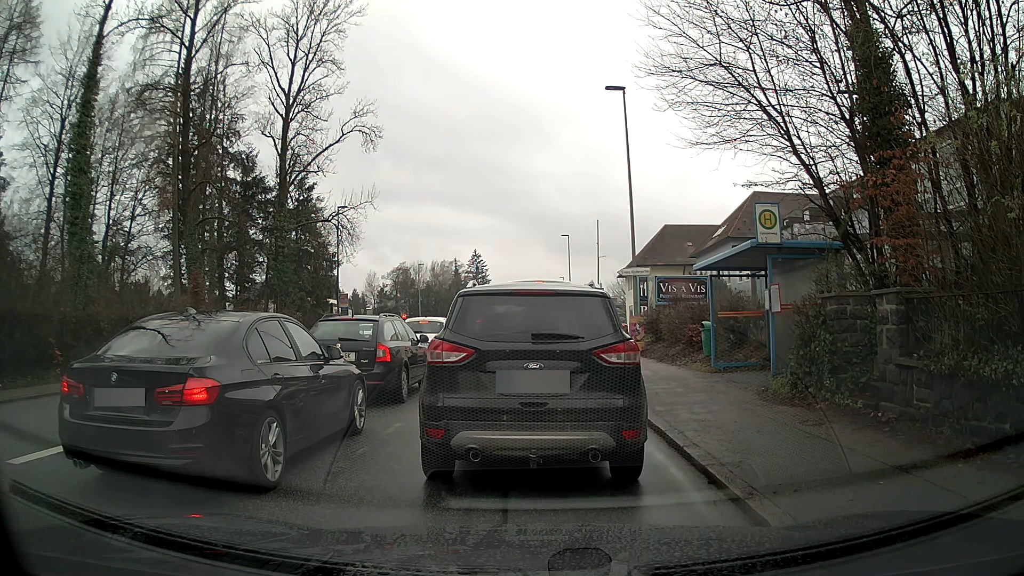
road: tertiary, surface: asphalt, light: Day
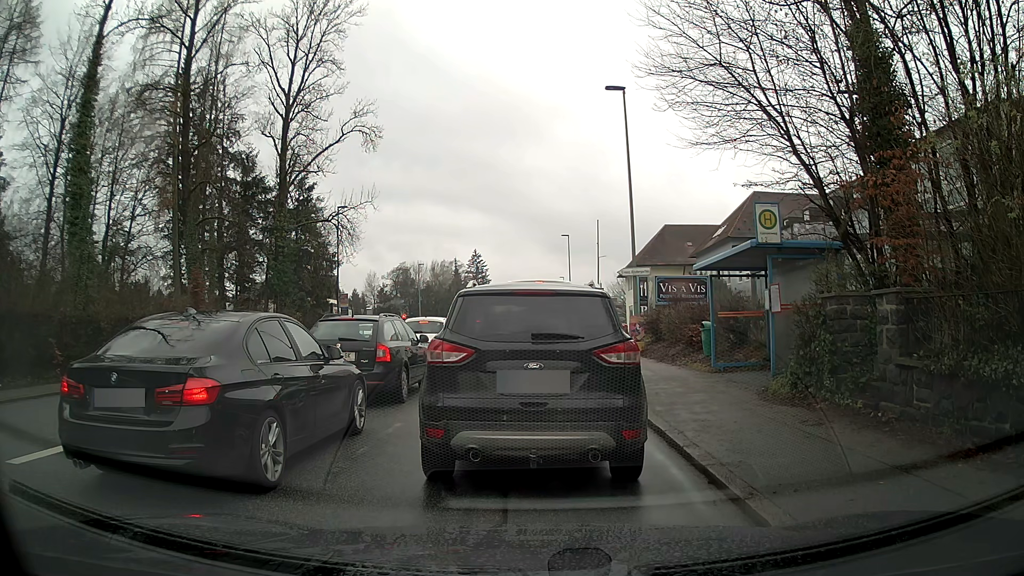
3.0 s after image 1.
(0.0, 0.0) m; 0°
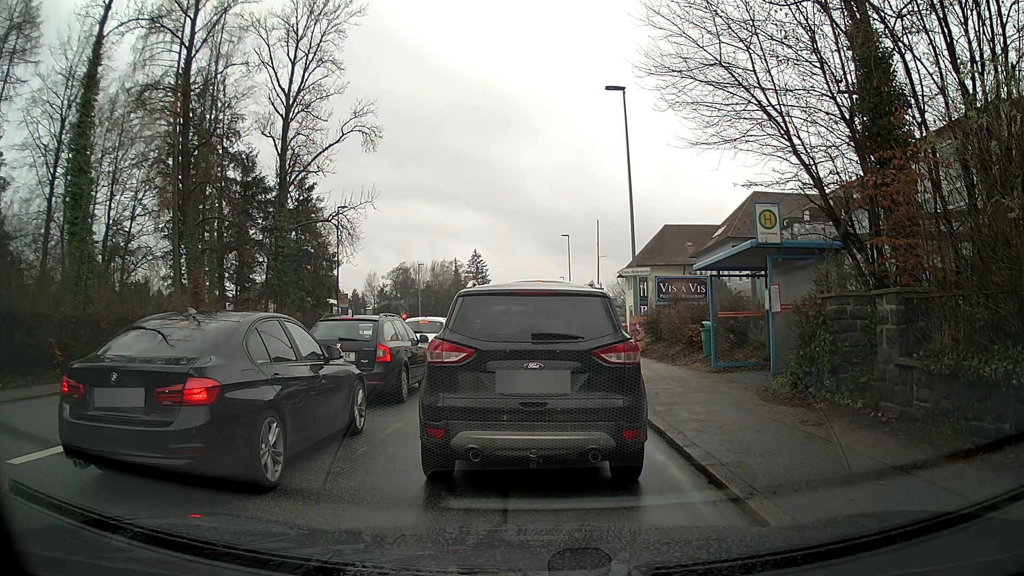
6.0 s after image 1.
(0.0, 0.0) m; 0°
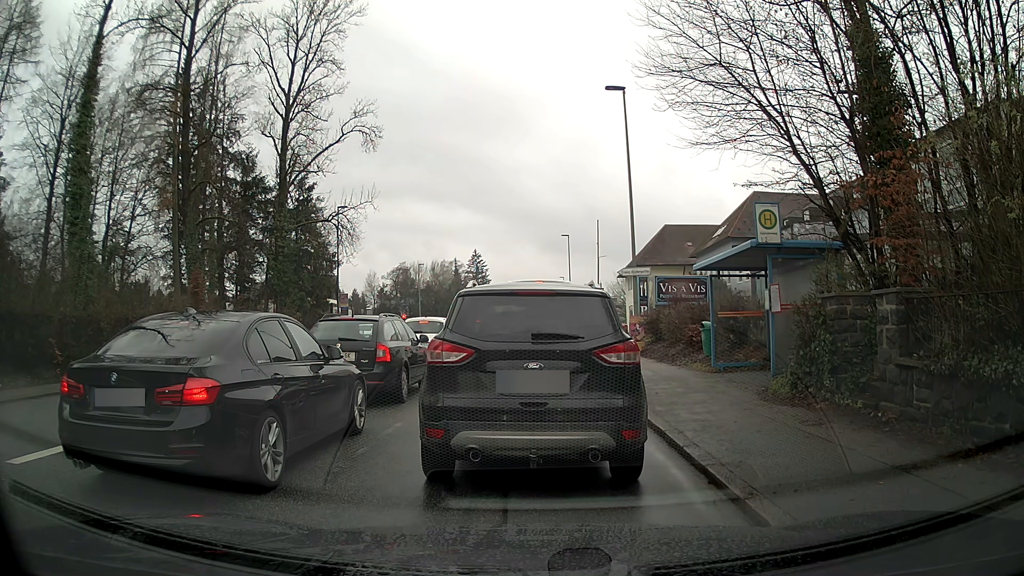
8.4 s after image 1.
(0.0, 0.0) m; 0°
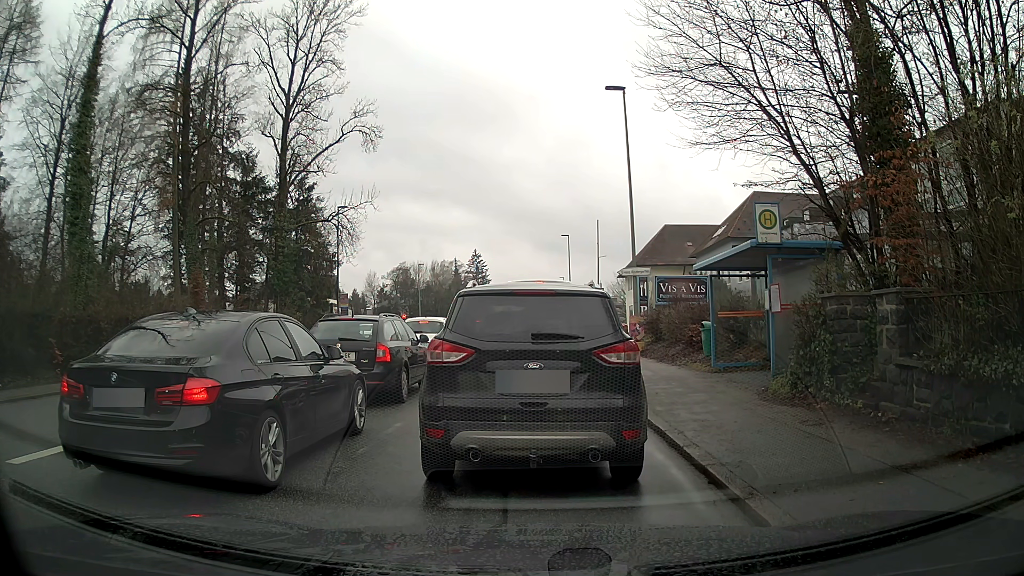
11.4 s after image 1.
(0.0, 0.0) m; 0°
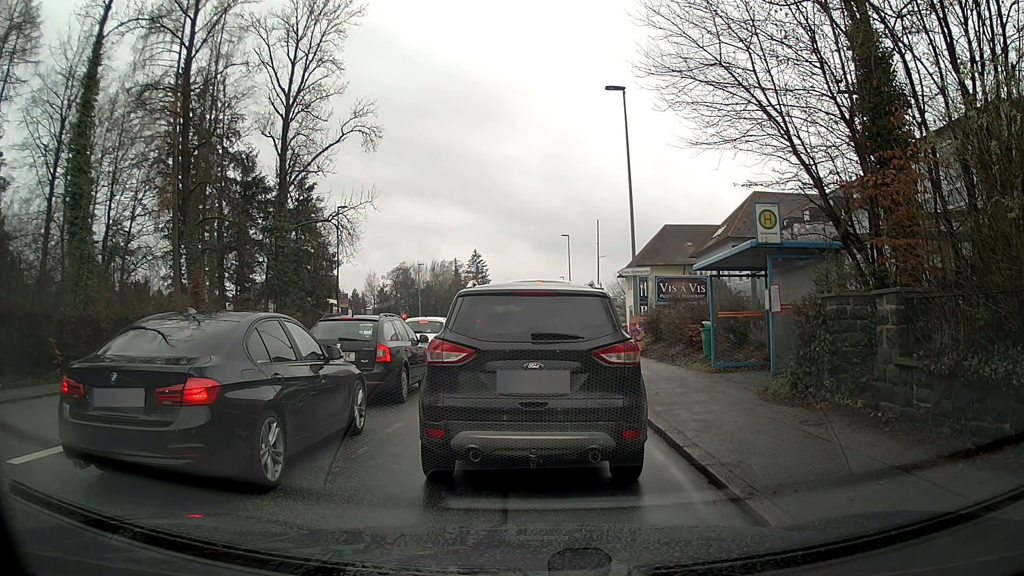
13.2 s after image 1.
(0.0, 0.0) m; 0°
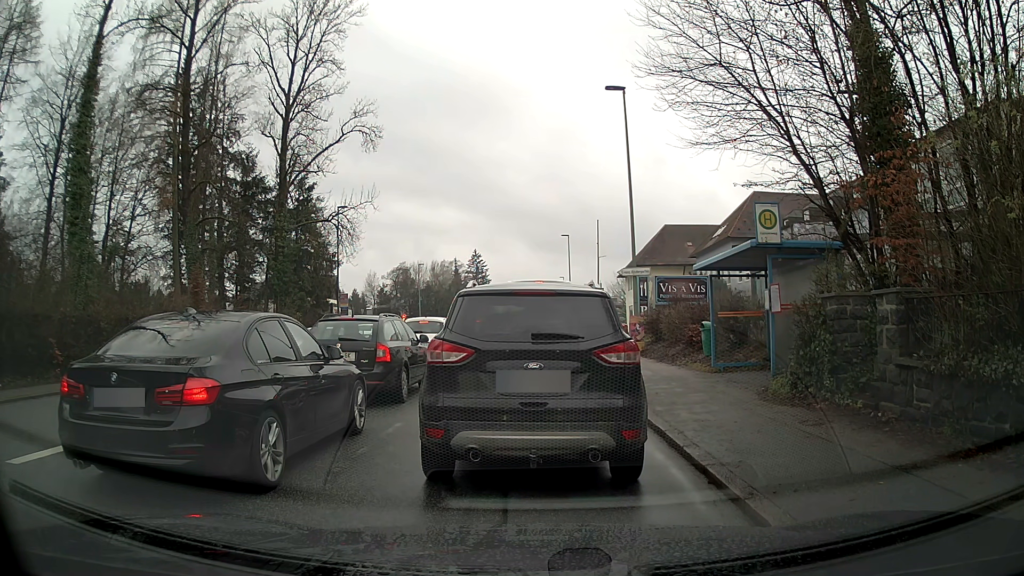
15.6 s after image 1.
(0.0, 0.0) m; 0°
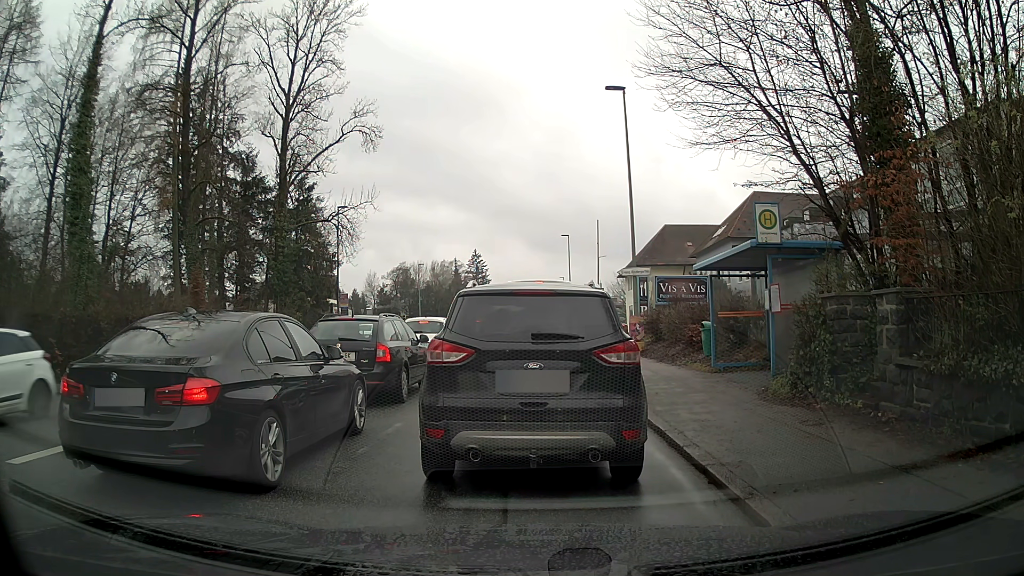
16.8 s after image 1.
(0.0, 0.0) m; 0°
(0, +10) (+1, +20) (+1, +30) (+1, +40) (+1, +50) (+2, +60) (+2, +70) (+2, +80) (+4, +90) (+13, +94) m
